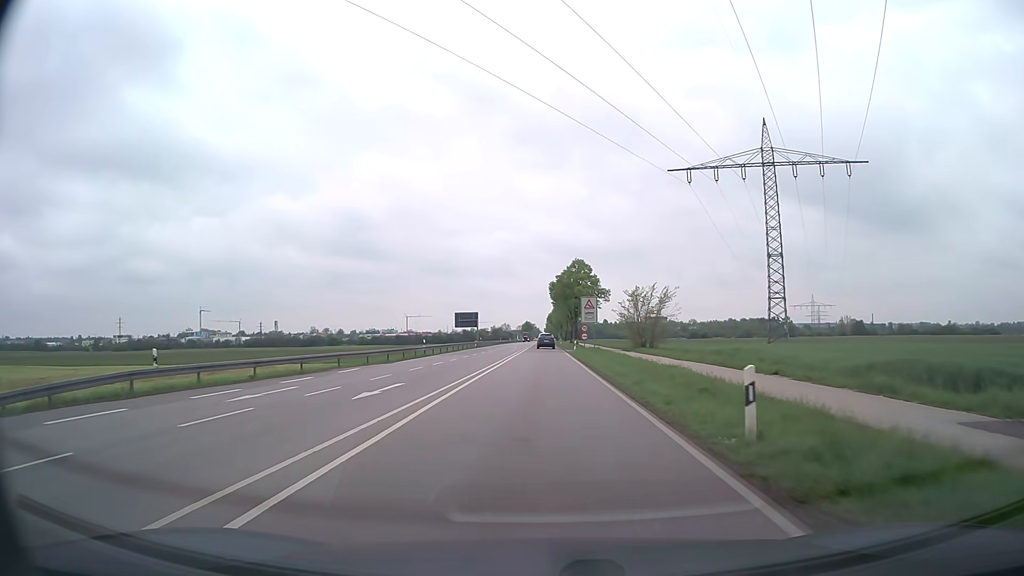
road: secondary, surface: asphalt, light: Day
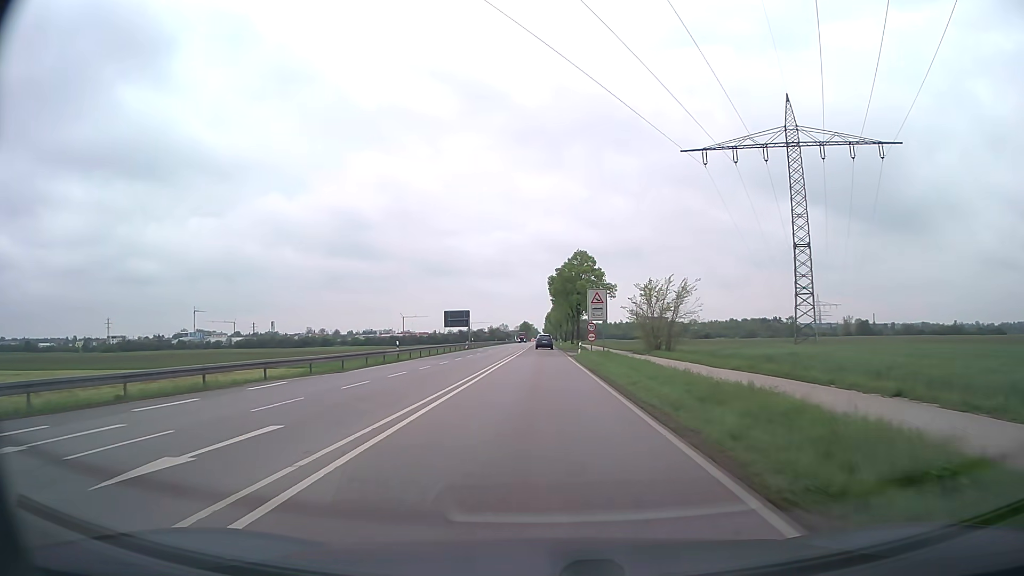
(0.0, +9.4) m; 0°
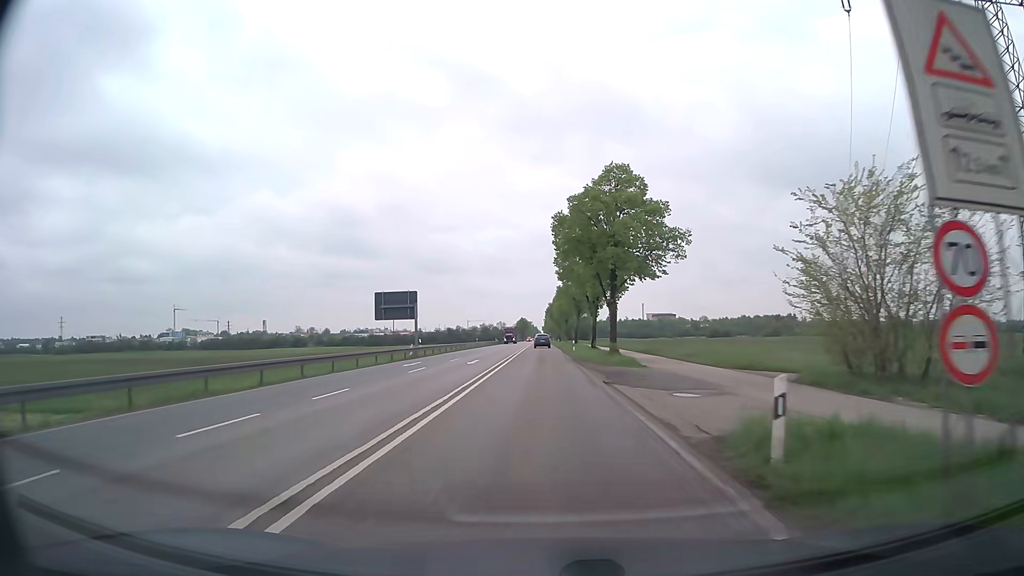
(0.0, +38.9) m; 0°
(0, +10) (0, +20) (0, +30) (0, +40) (0, +50) (0, +60) (0, +70) (0, +80) (0, +90) (0, +100) m
